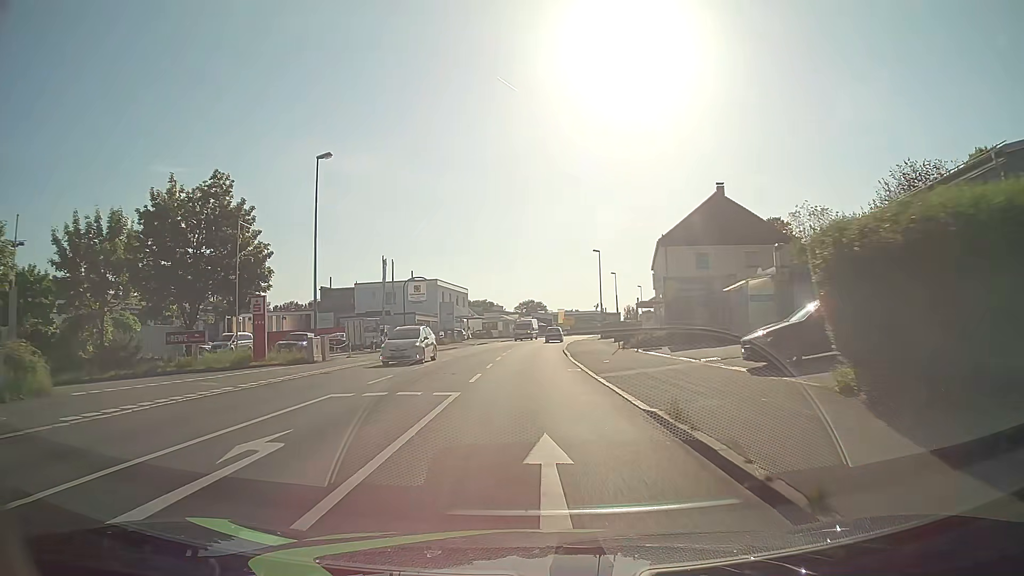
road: tertiary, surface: asphalt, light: Day
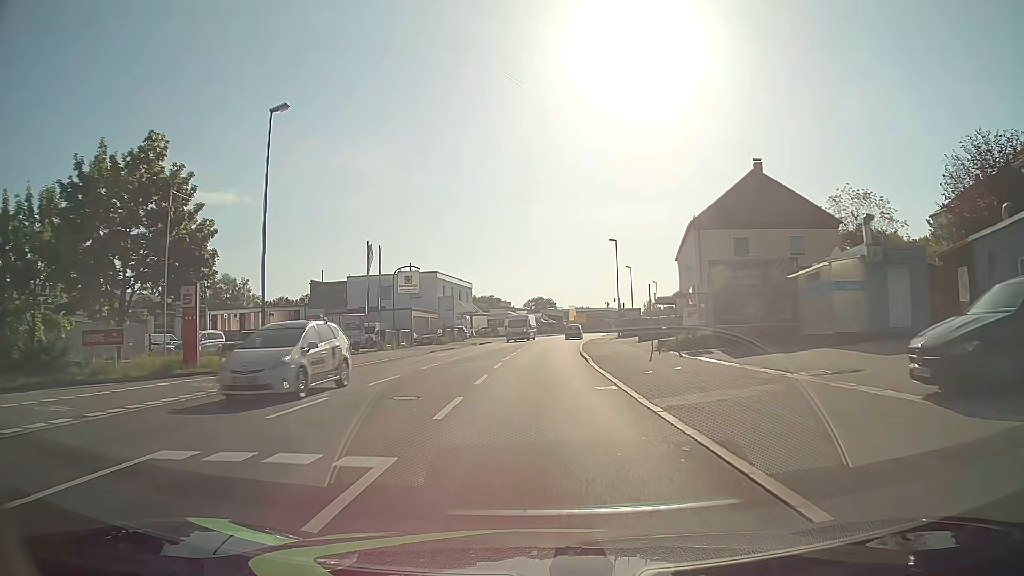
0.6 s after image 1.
(-0.1, +7.6) m; -1°
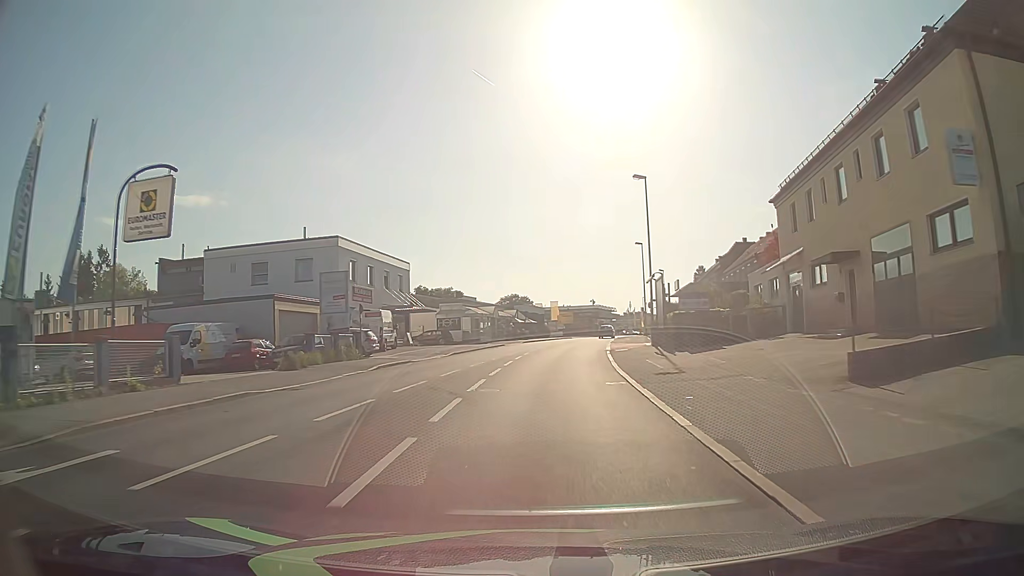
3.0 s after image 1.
(+0.3, +31.1) m; +2°
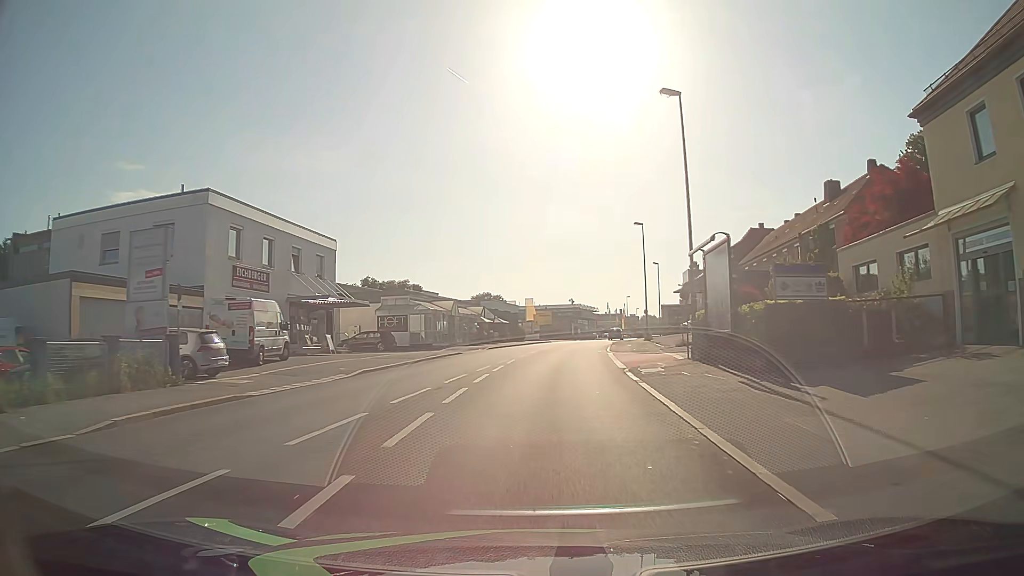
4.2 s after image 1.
(+0.3, +15.8) m; +2°
(0, +10) (0, +20) (+1, +30) (+2, +40) (+3, +50) (+5, +60) (+6, +70) (+8, +79) (+11, +89) (+14, +99) m
